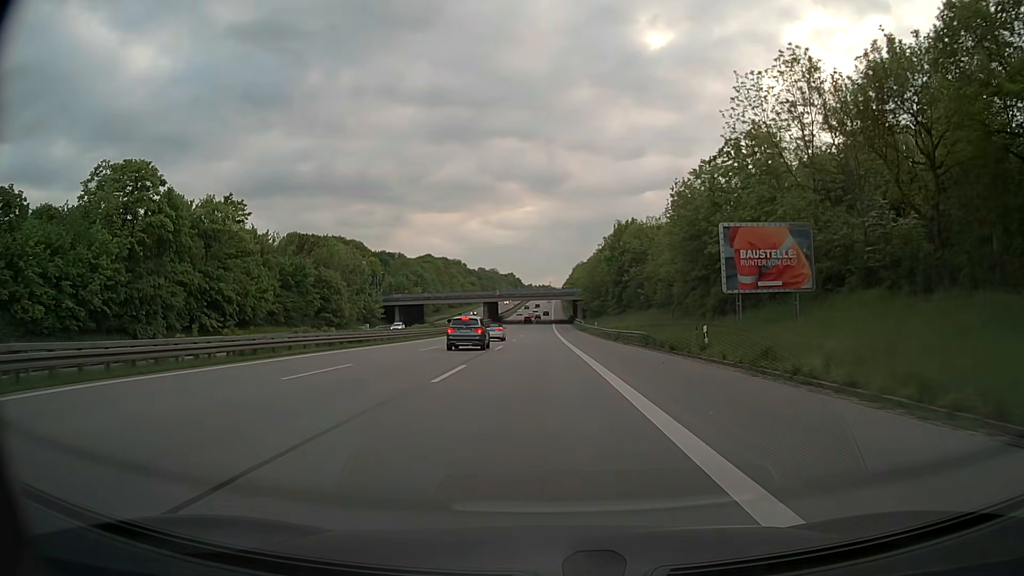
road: motorway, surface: asphalt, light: Day
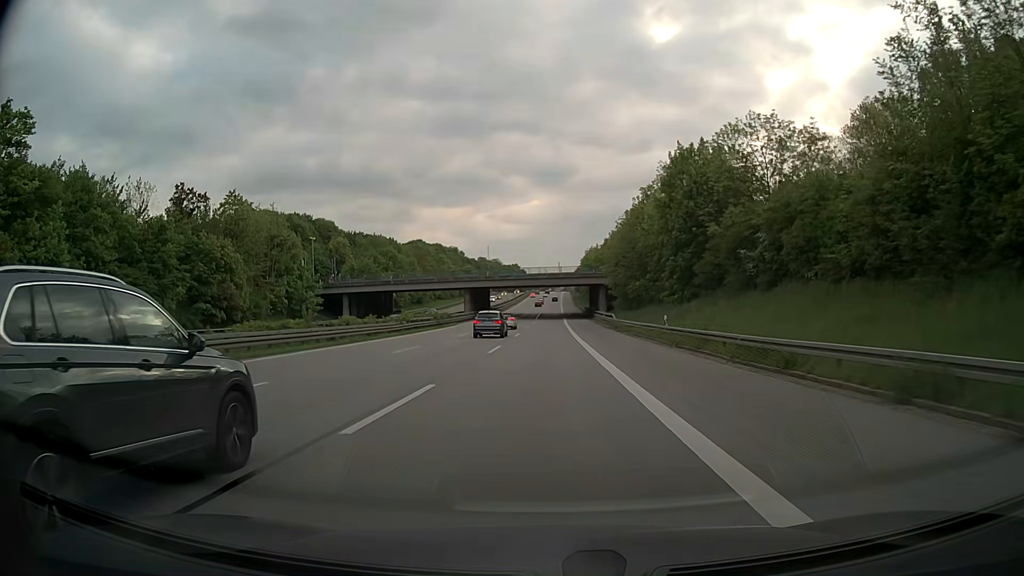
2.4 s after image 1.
(-0.4, +43.5) m; -1°
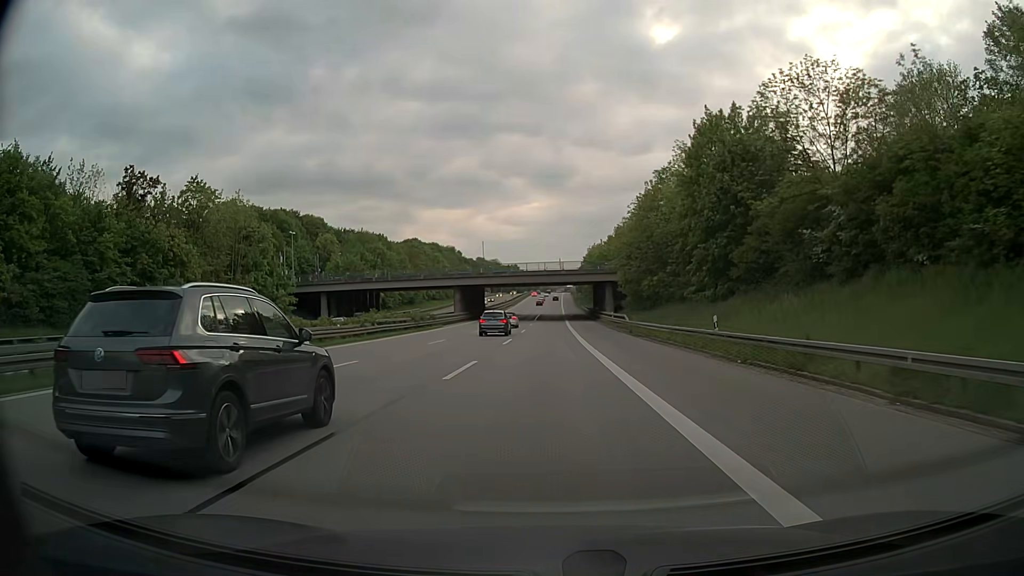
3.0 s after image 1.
(0.0, +10.9) m; 0°
(0, +10) (0, +20) (0, +30) (0, +40) (0, +50) (0, +60) (0, +70) (+1, +80) (+1, +90) (+1, +100) m
